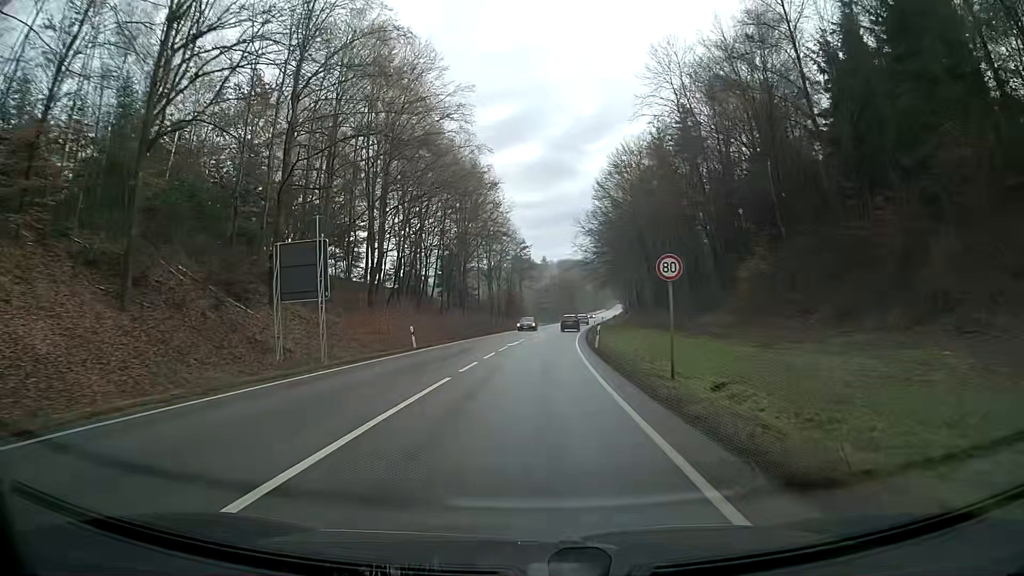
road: primary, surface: asphalt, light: Day
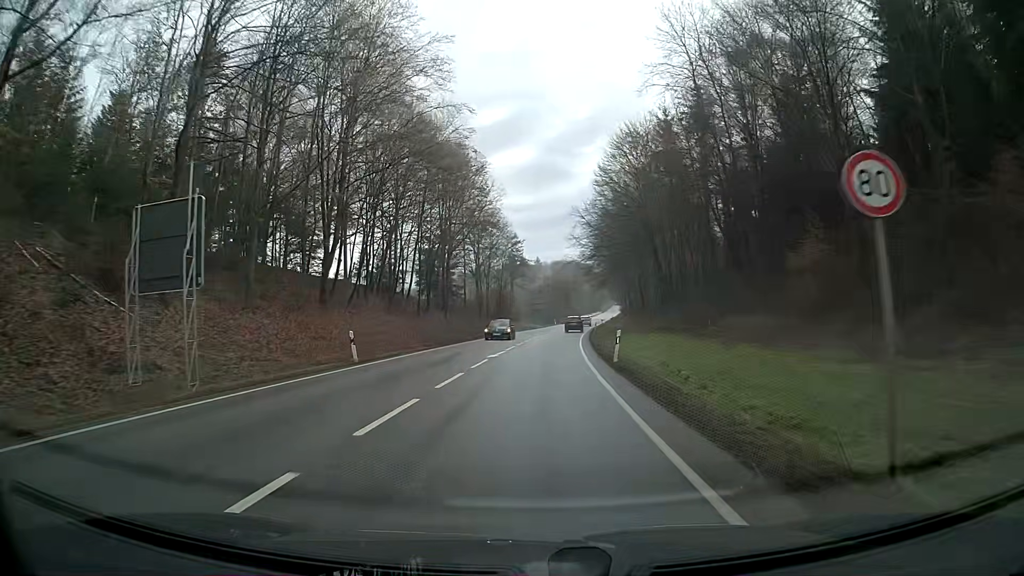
(+0.1, +10.1) m; +1°
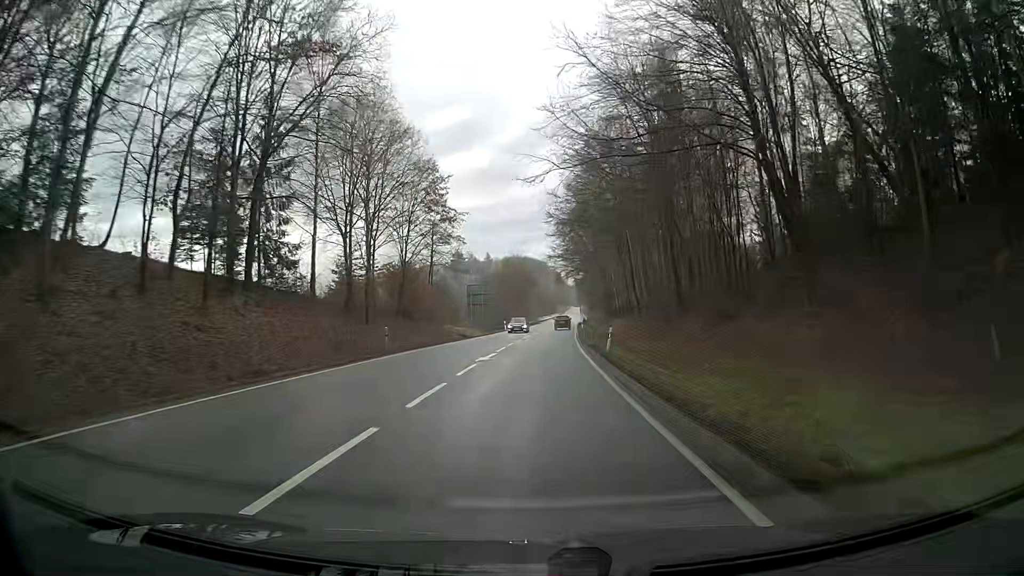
(+1.3, +45.8) m; +4°
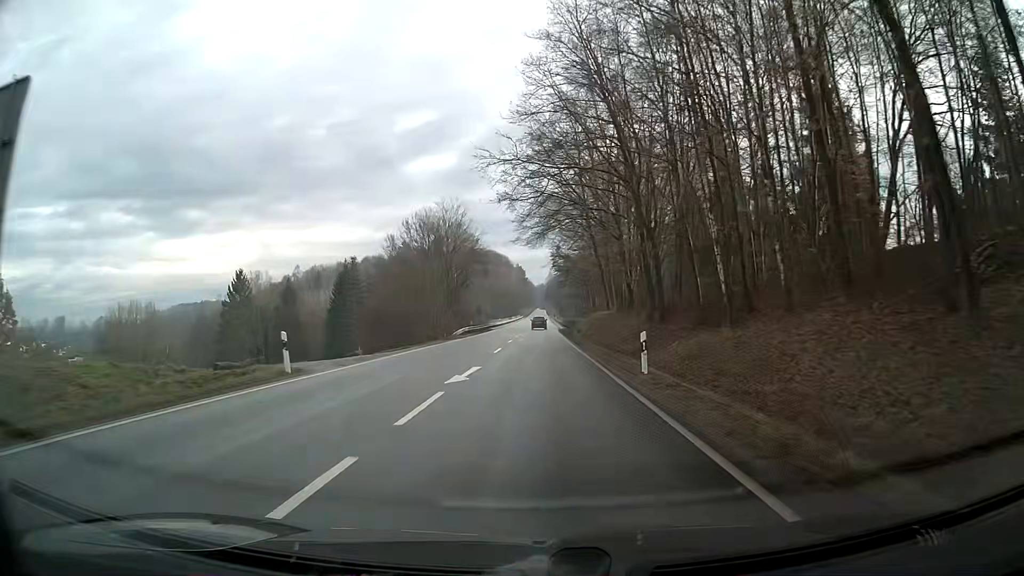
(+2.3, +61.7) m; +3°
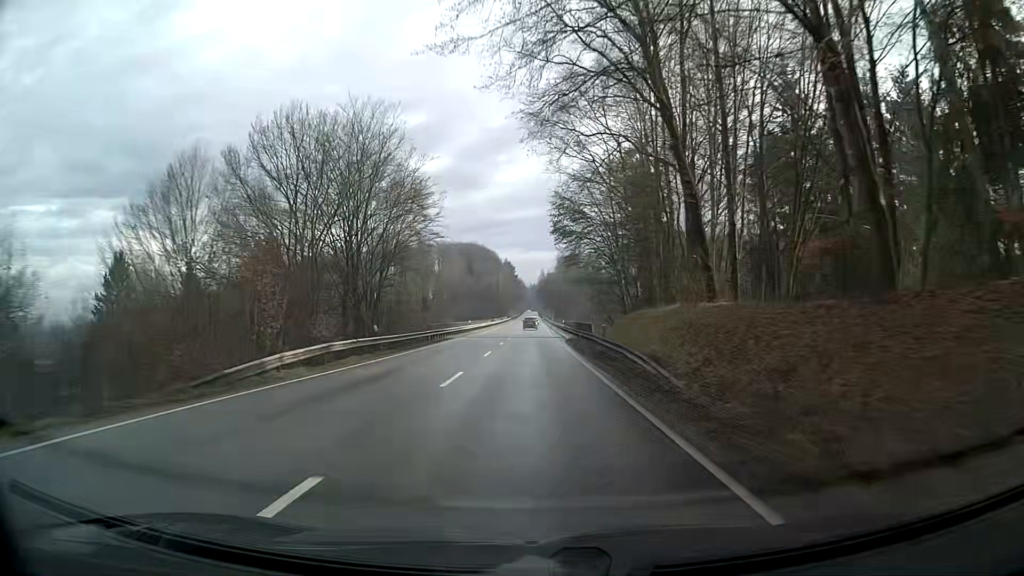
(+0.3, +37.3) m; +1°
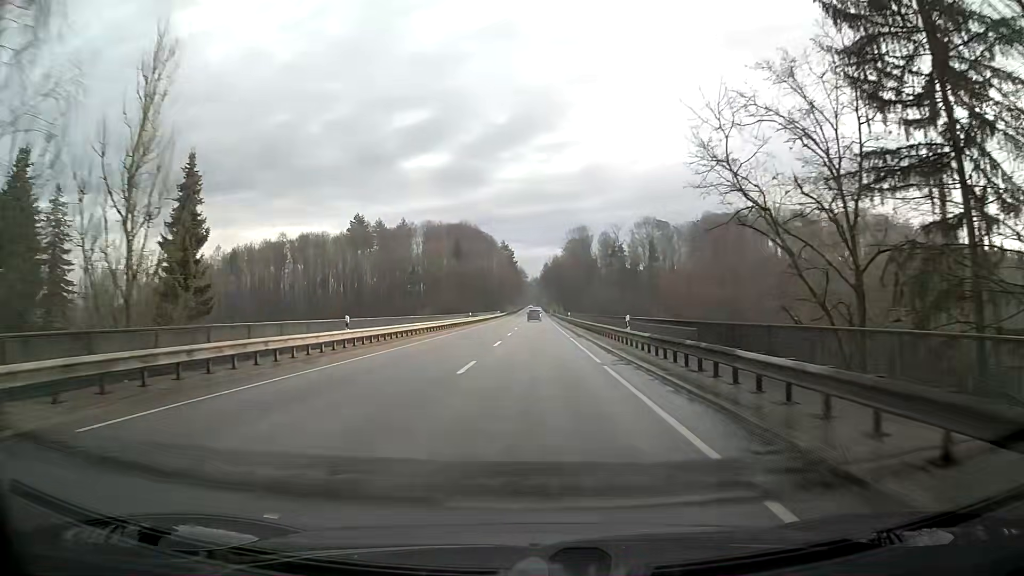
(-0.3, +49.4) m; -1°
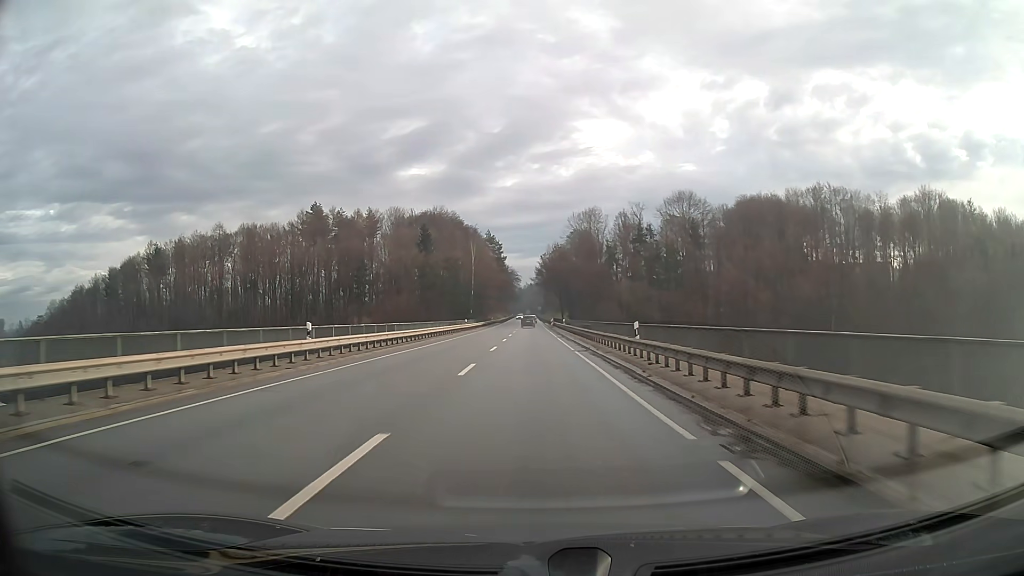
(+0.3, +49.2) m; +1°
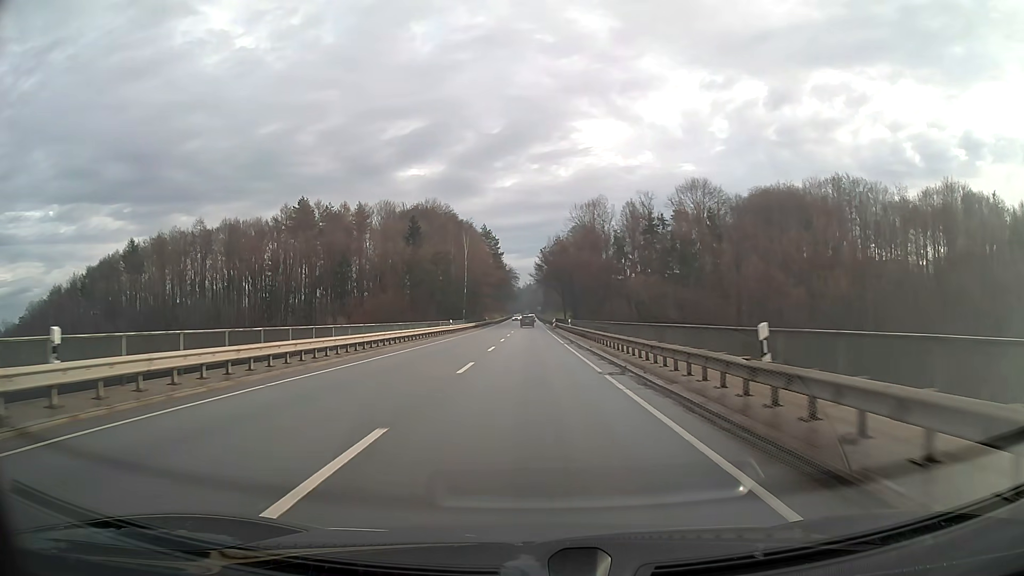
(0.0, +12.3) m; 0°
